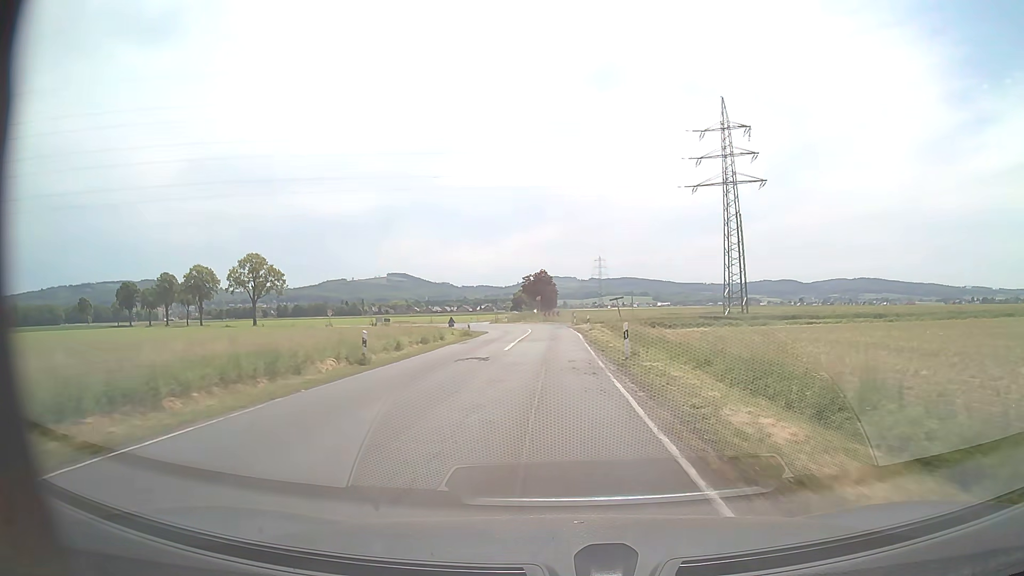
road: secondary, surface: asphalt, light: Day
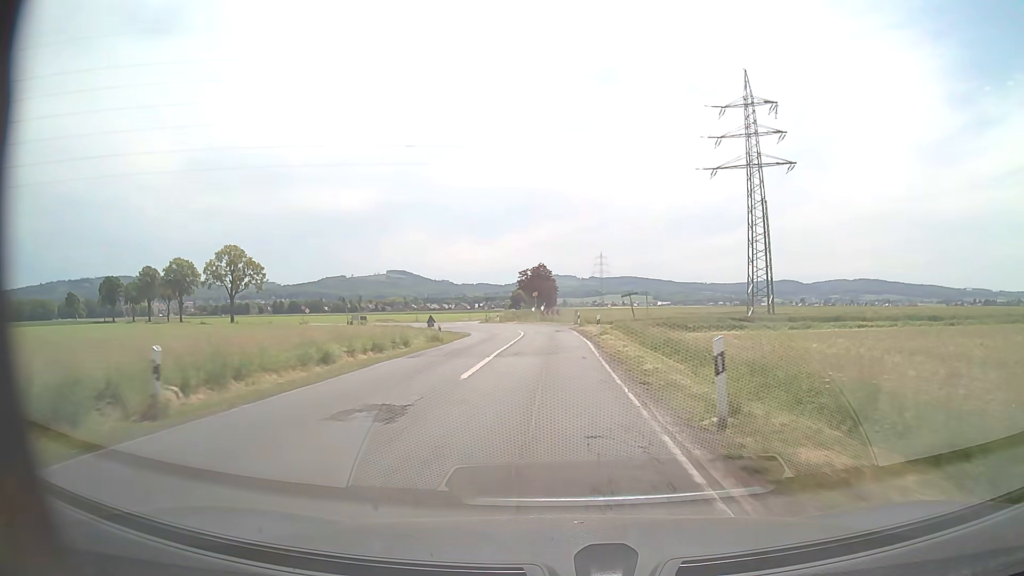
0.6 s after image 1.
(0.0, +11.2) m; 0°
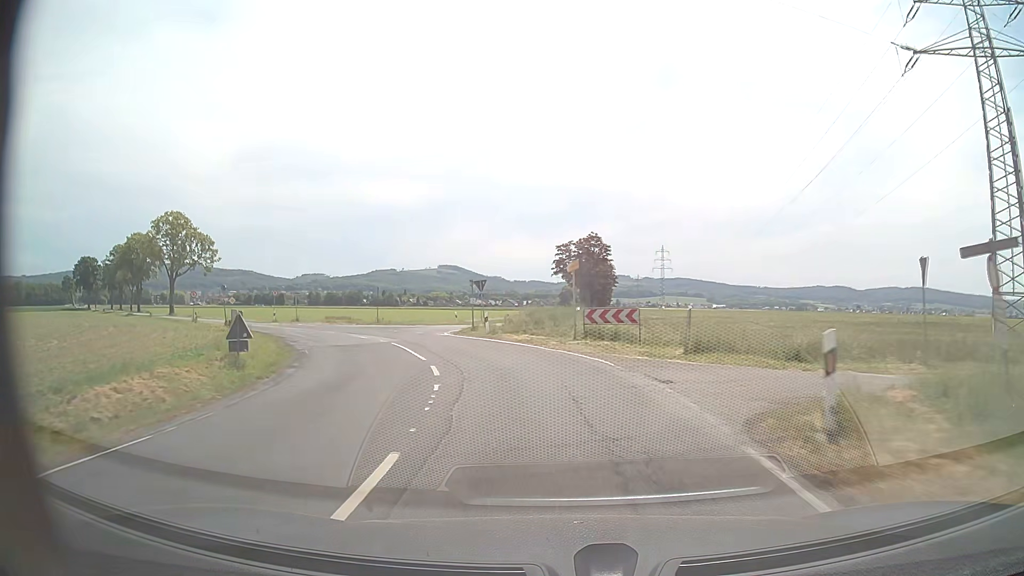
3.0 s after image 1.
(-0.9, +40.6) m; -4°
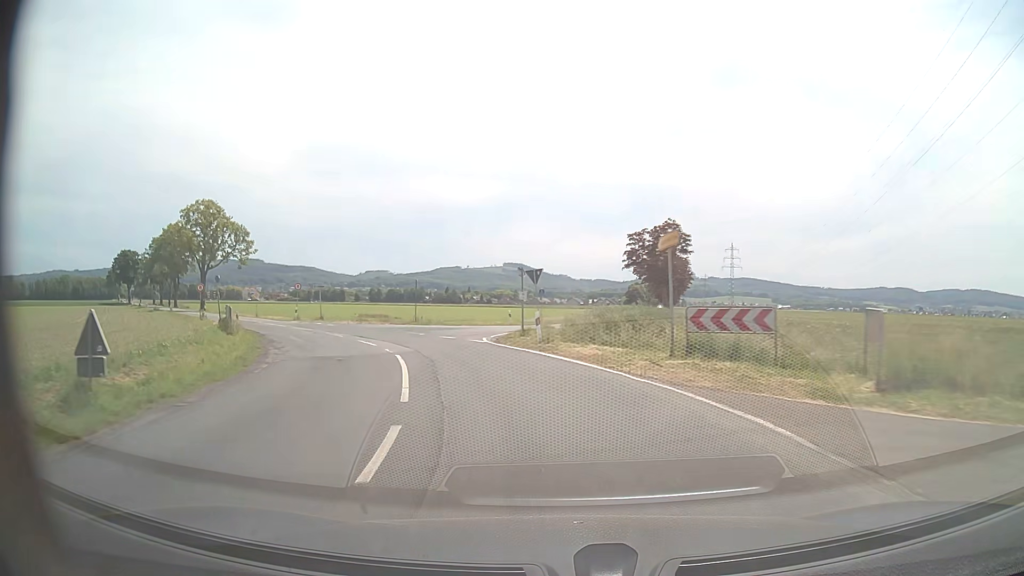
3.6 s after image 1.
(-0.5, +9.1) m; -6°
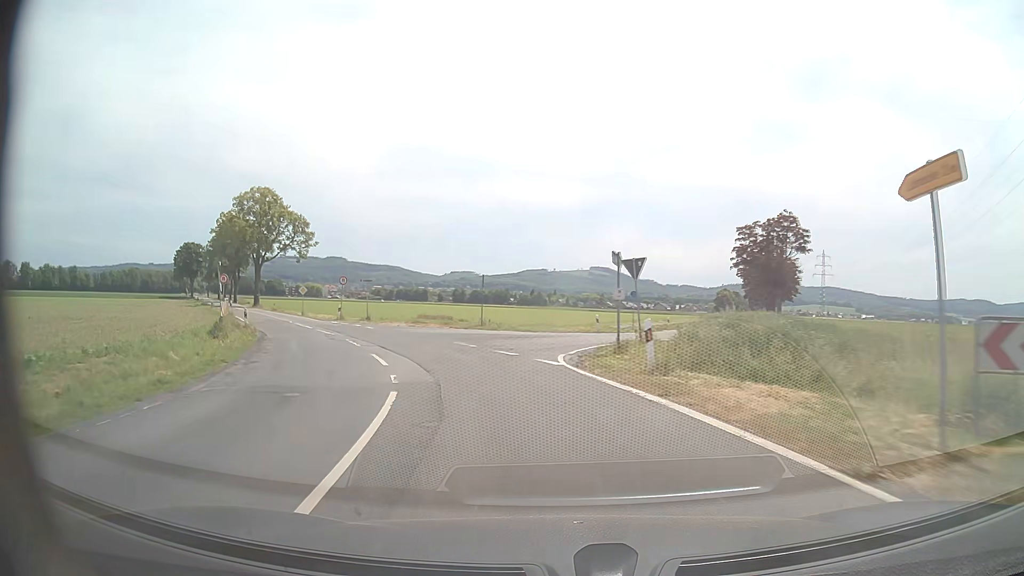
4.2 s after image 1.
(-0.5, +8.8) m; -7°
